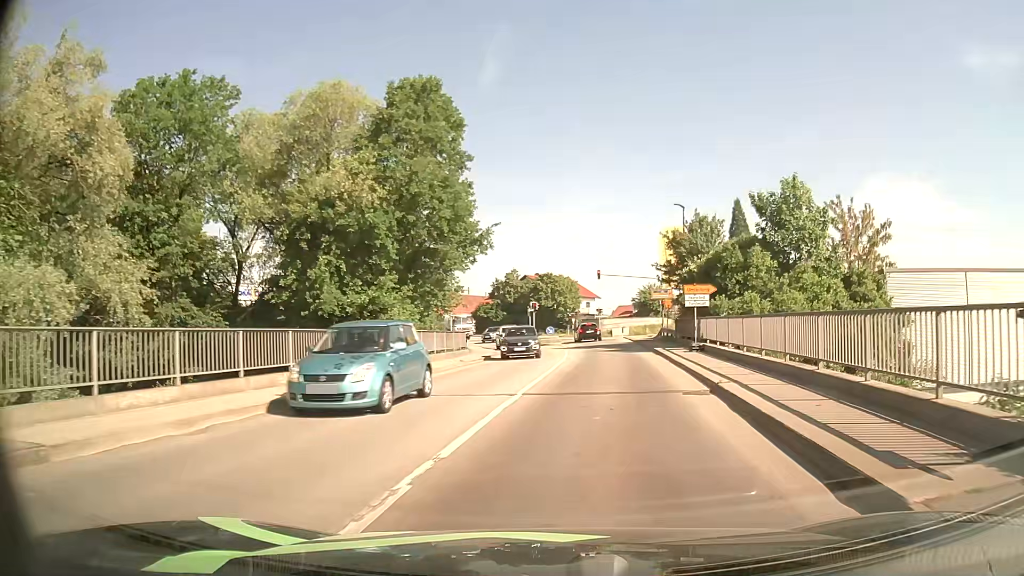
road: tertiary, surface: asphalt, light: Day
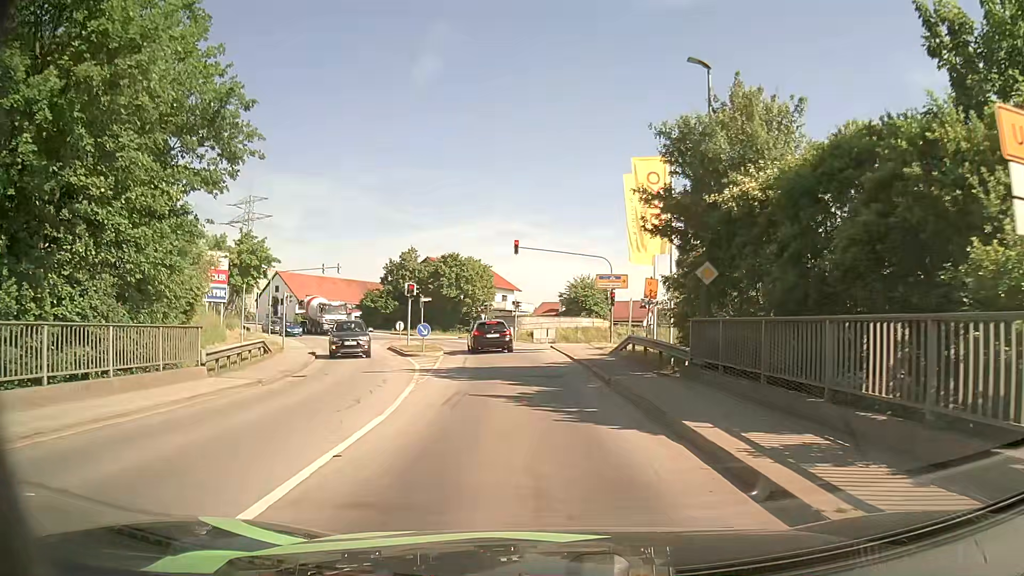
(+1.9, +22.0) m; +6°
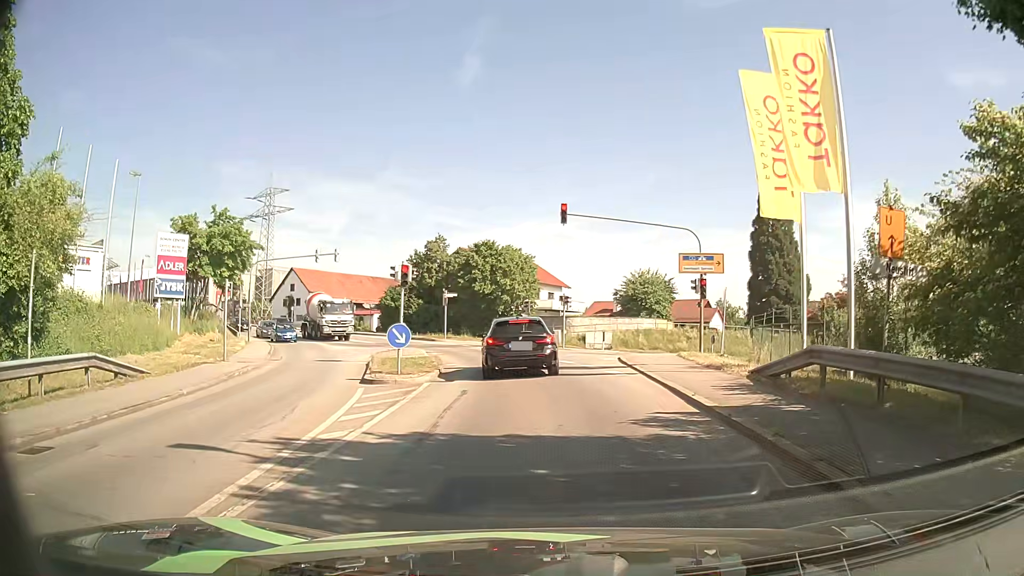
(-0.2, +12.8) m; -3°
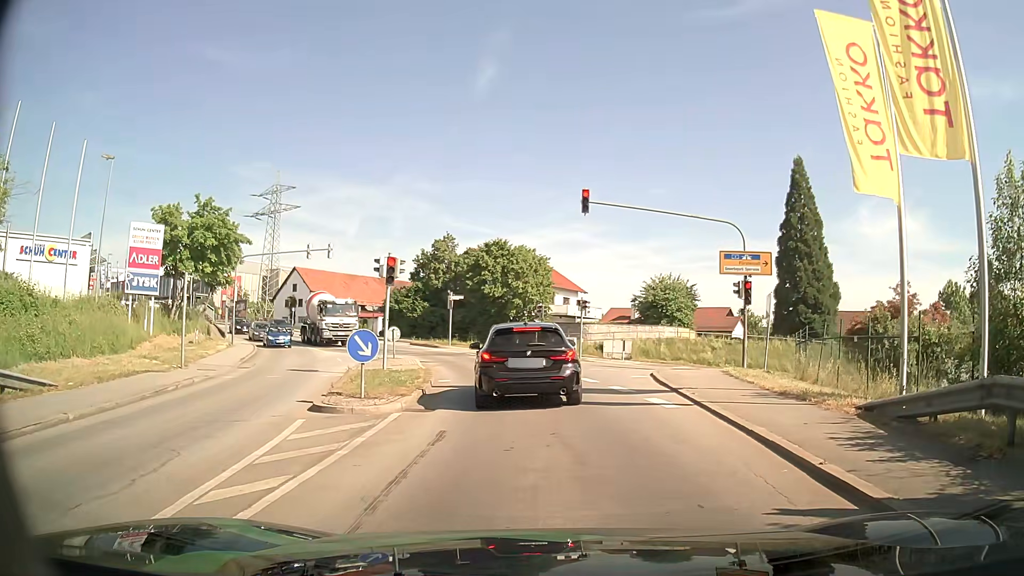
(-0.1, +4.4) m; -2°
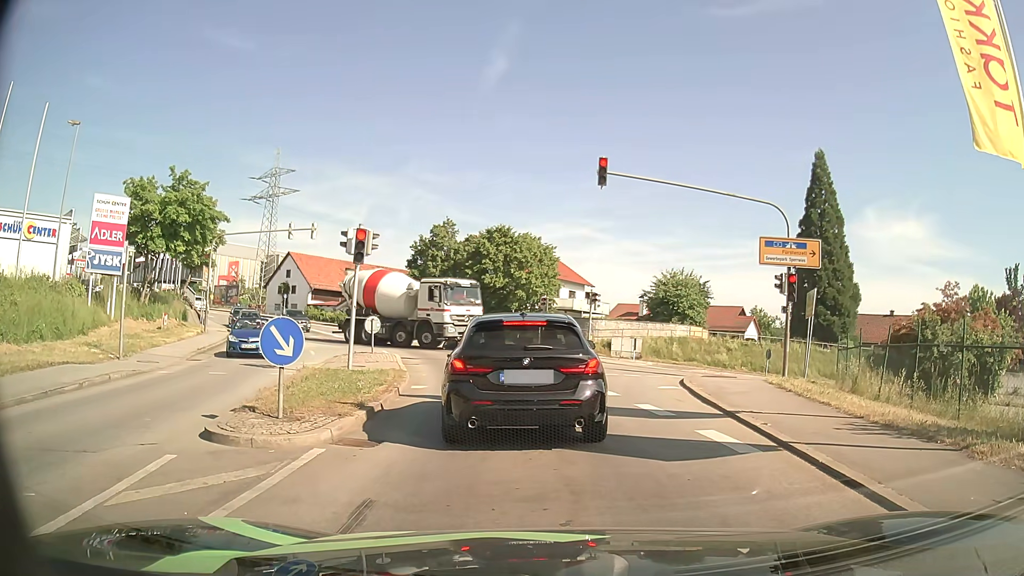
(0.0, +3.9) m; 0°
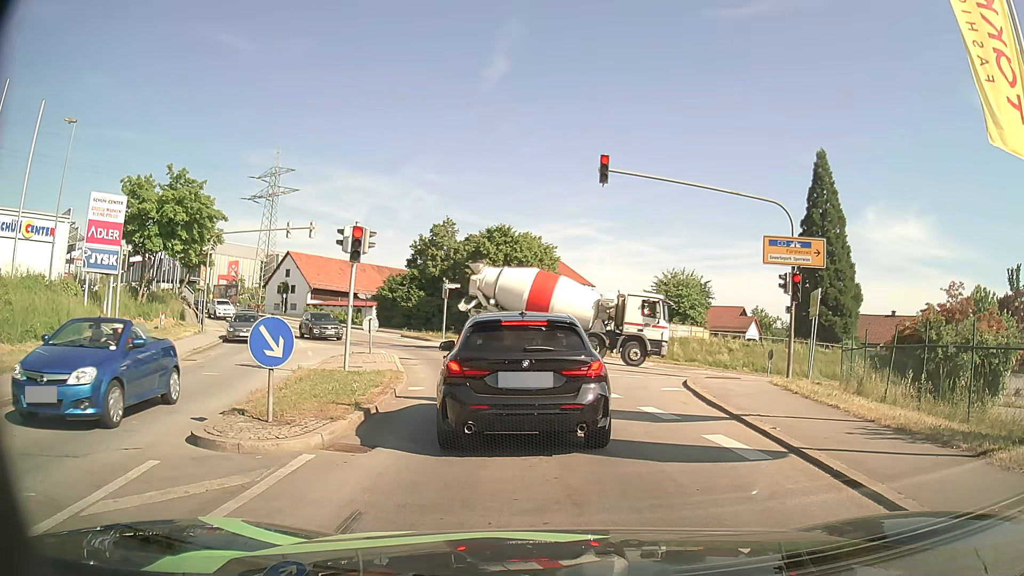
(0.0, +0.4) m; 0°
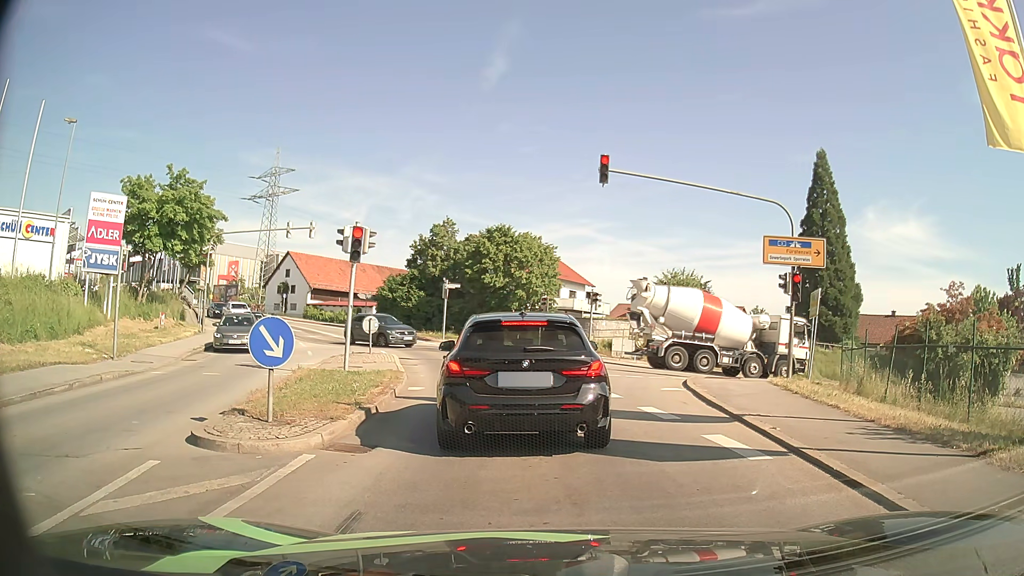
(0.0, 0.0) m; 0°
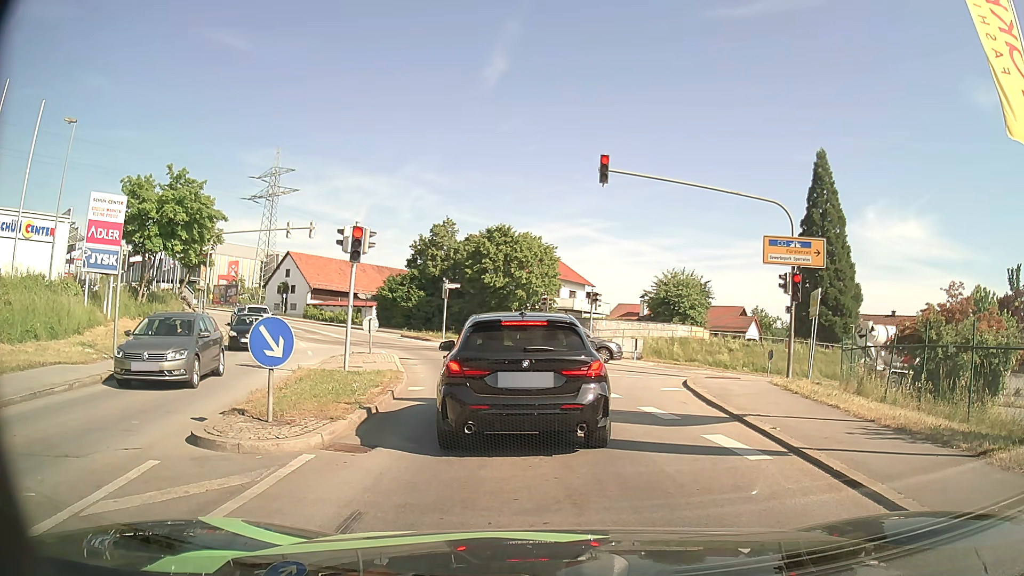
(0.0, 0.0) m; 0°
